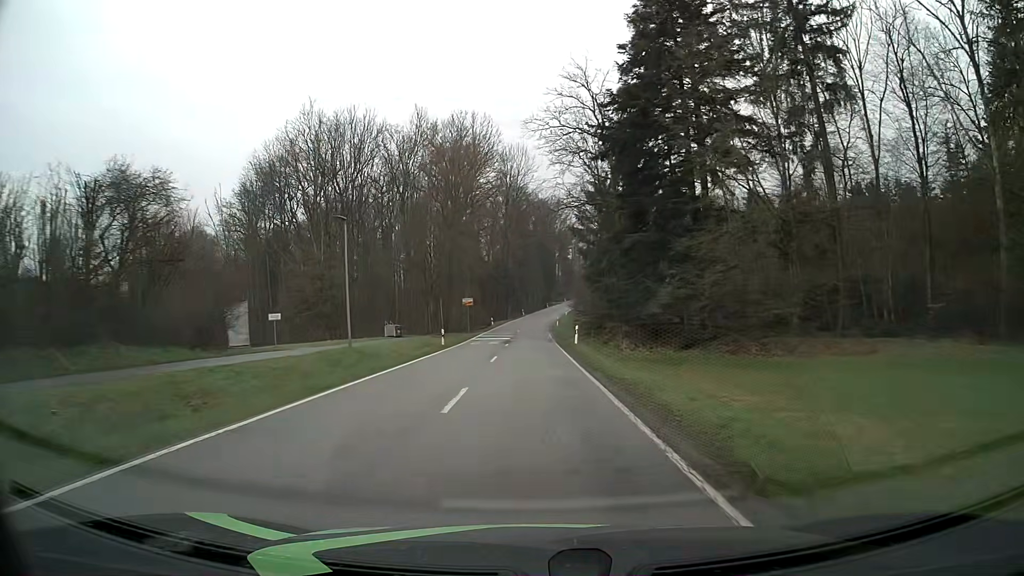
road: tertiary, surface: asphalt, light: Day
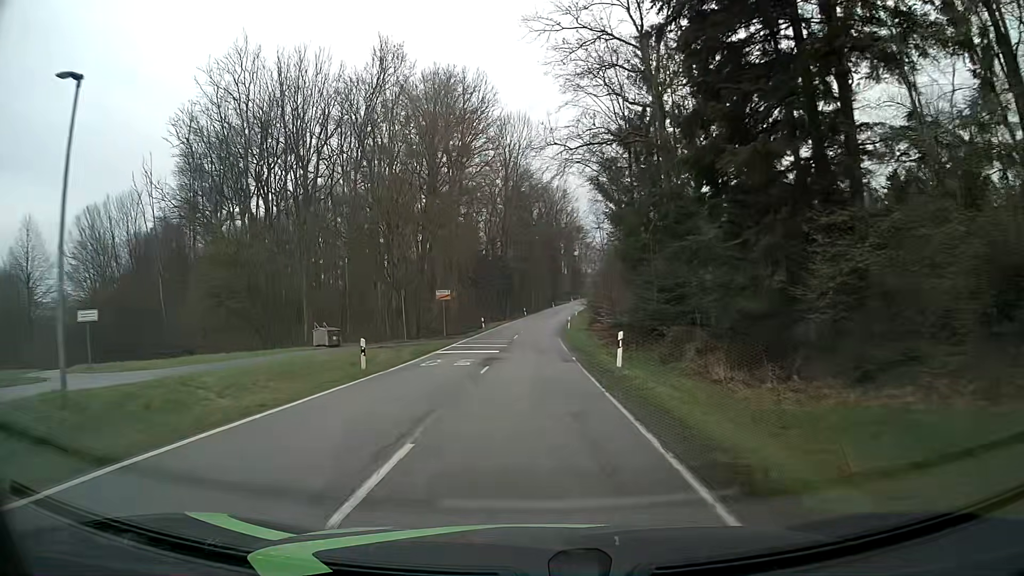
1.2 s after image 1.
(0.0, +17.4) m; 0°
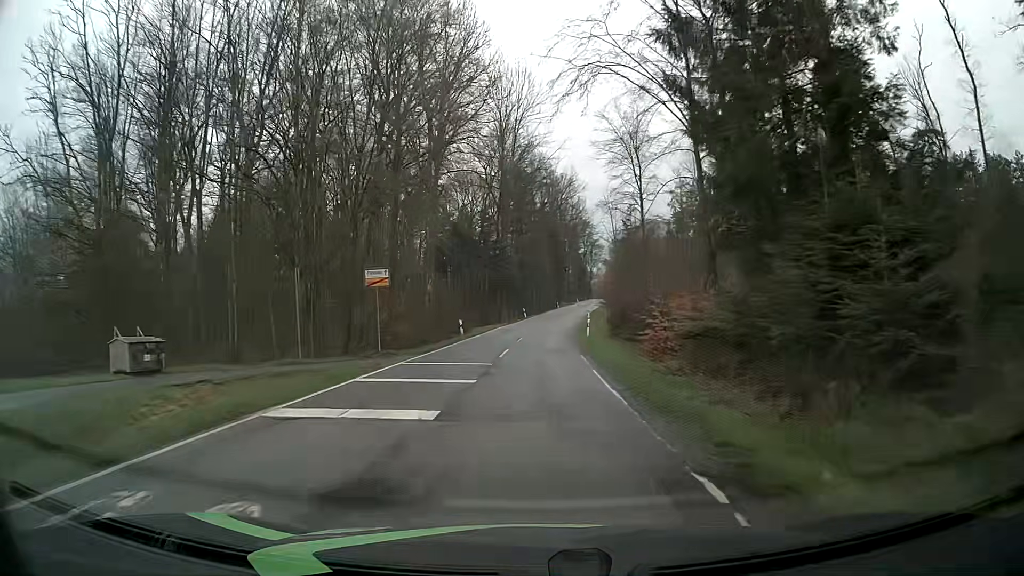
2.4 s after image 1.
(-0.1, +17.7) m; 0°
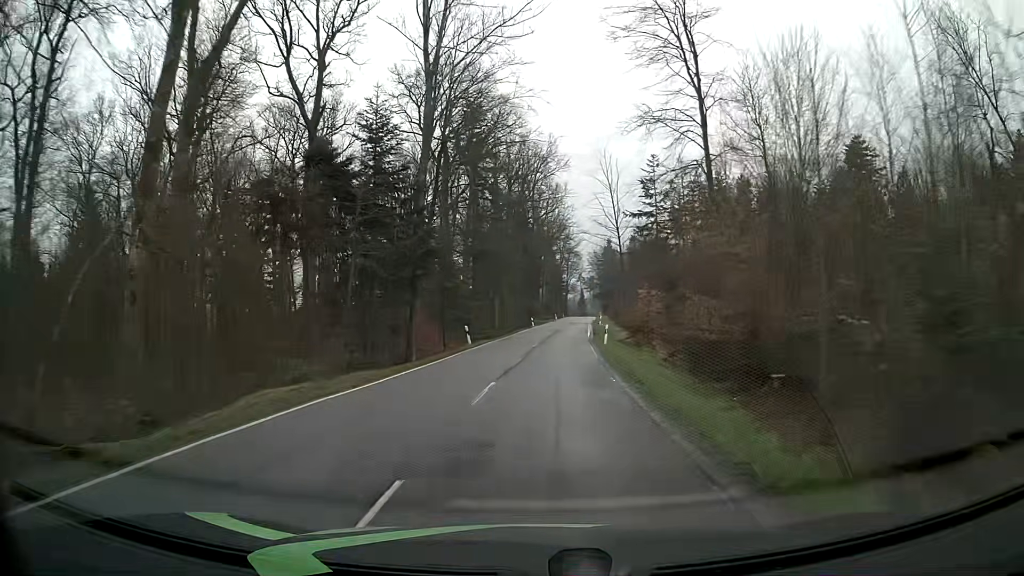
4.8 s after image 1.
(+0.5, +38.4) m; +2°
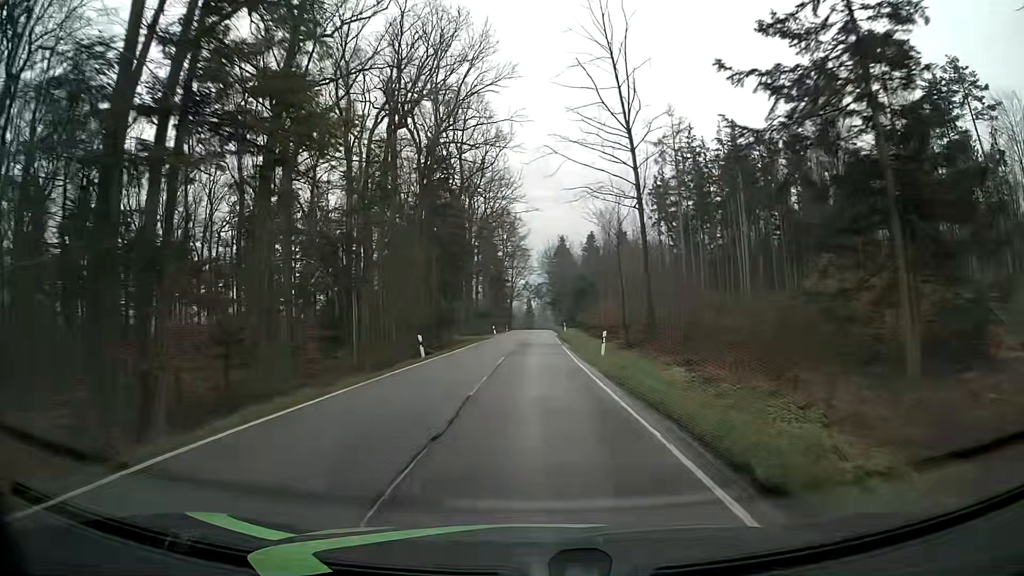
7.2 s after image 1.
(+2.1, +44.3) m; +5°
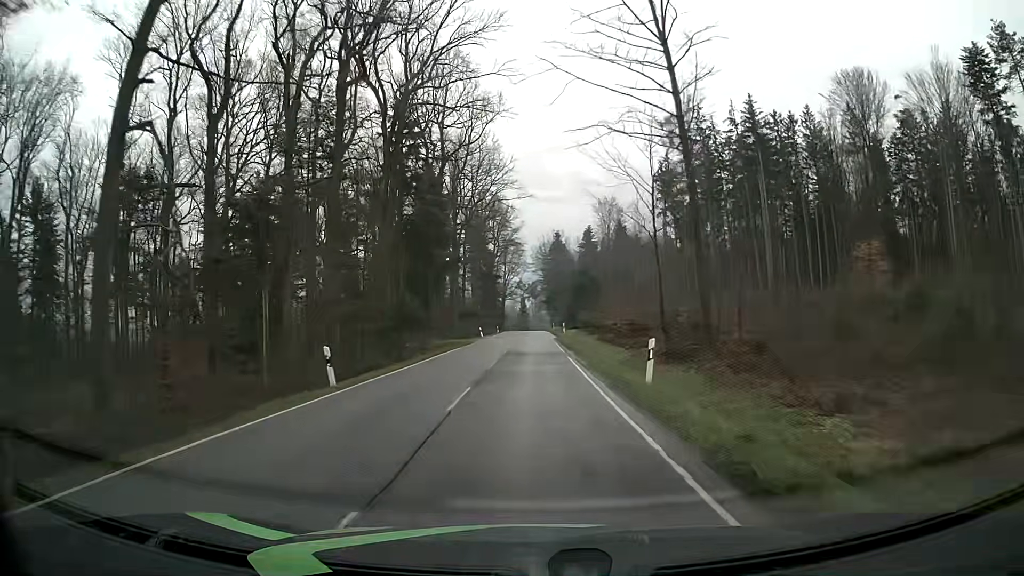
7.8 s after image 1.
(+0.1, +11.5) m; 0°
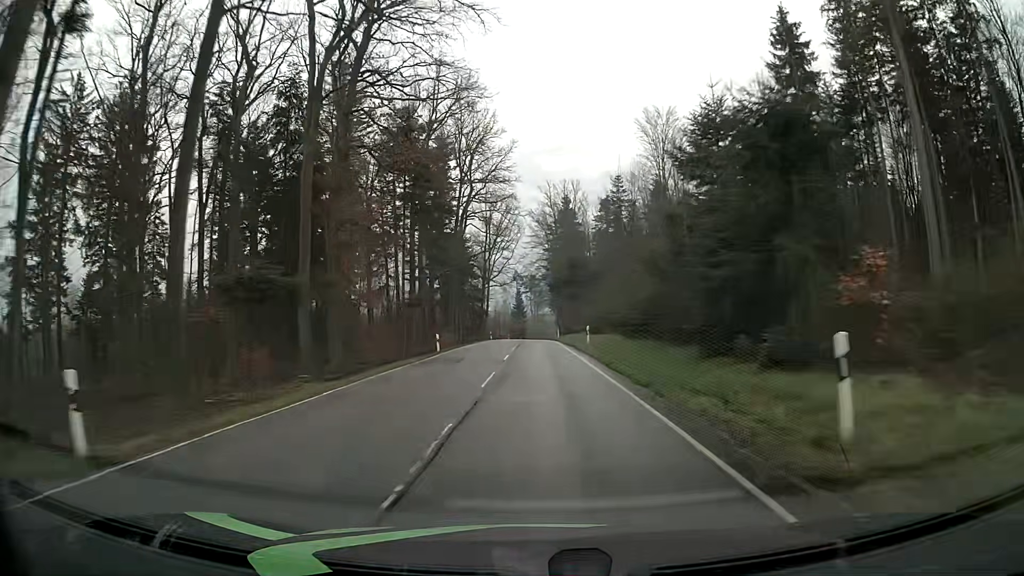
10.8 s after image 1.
(-0.1, +59.7) m; 0°
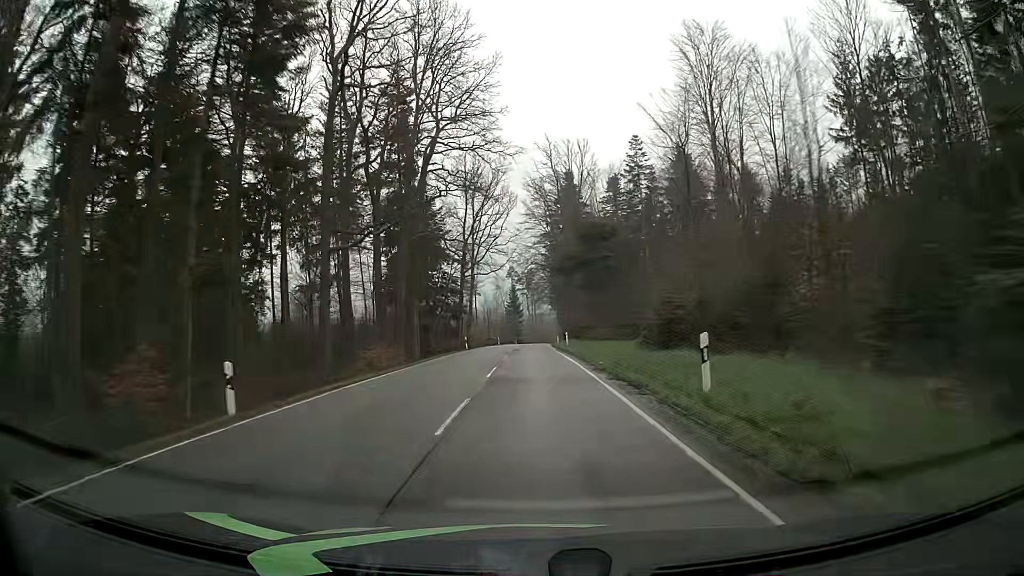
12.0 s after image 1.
(0.0, +24.6) m; 0°
(0, +10) (0, +20) (0, +30) (0, +40) (0, +50) (0, +60) (0, +70) (0, +80) (0, +90) (0, +100) m
